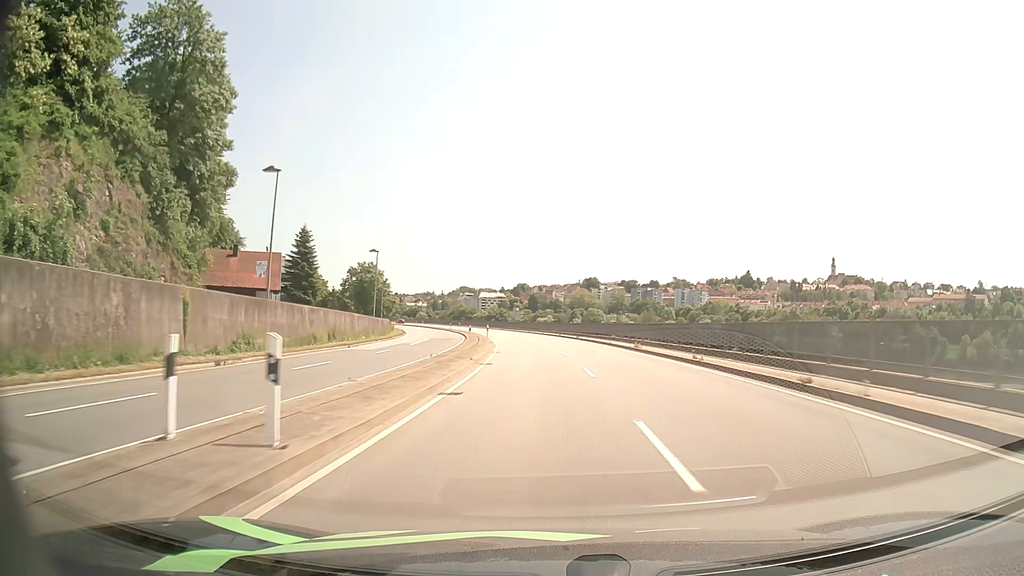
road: primary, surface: asphalt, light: Day
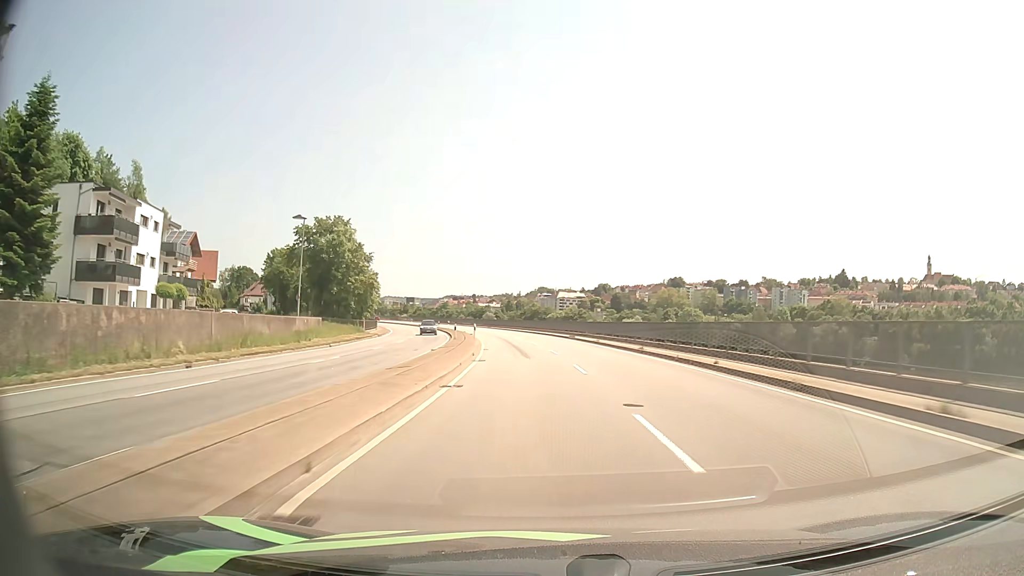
(-2.9, +59.3) m; -7°
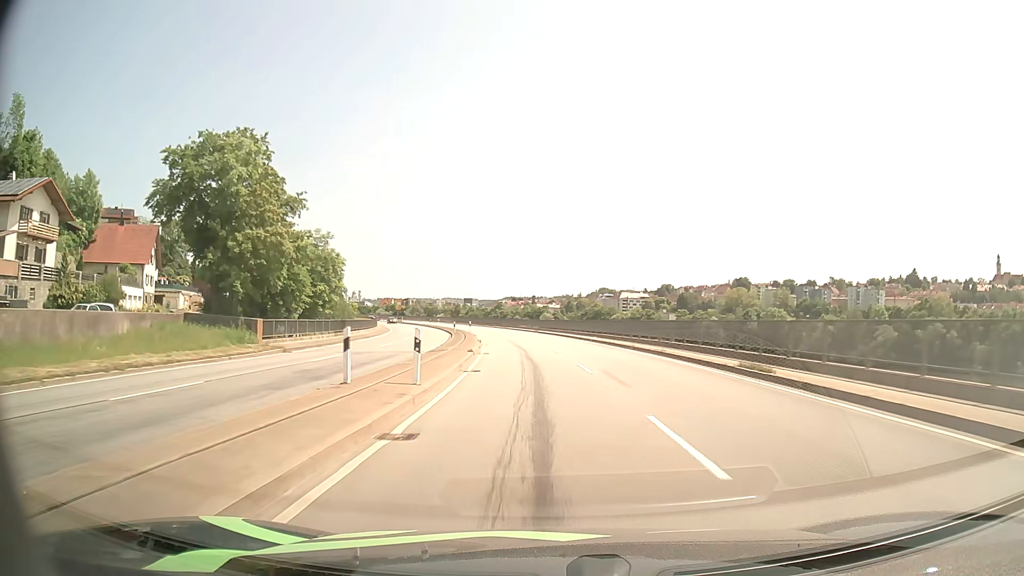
(-1.7, +36.3) m; -5°
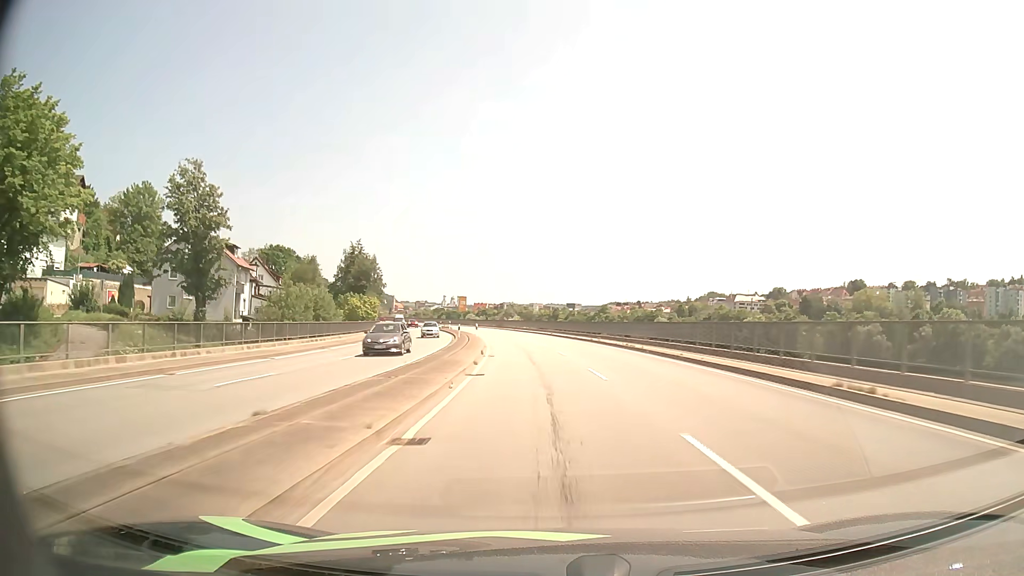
(-4.7, +61.0) m; -9°
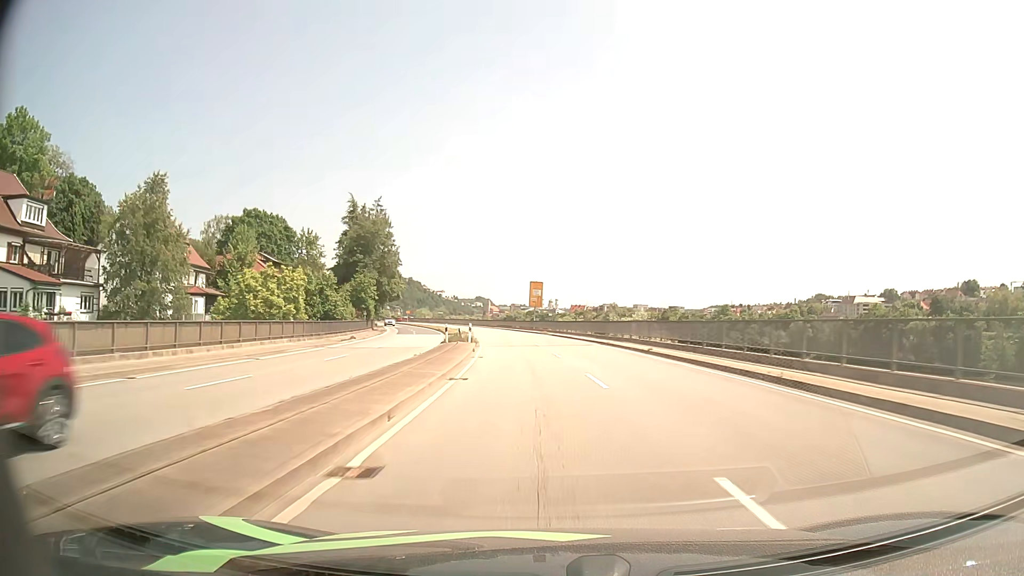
(-4.4, +62.1) m; -8°
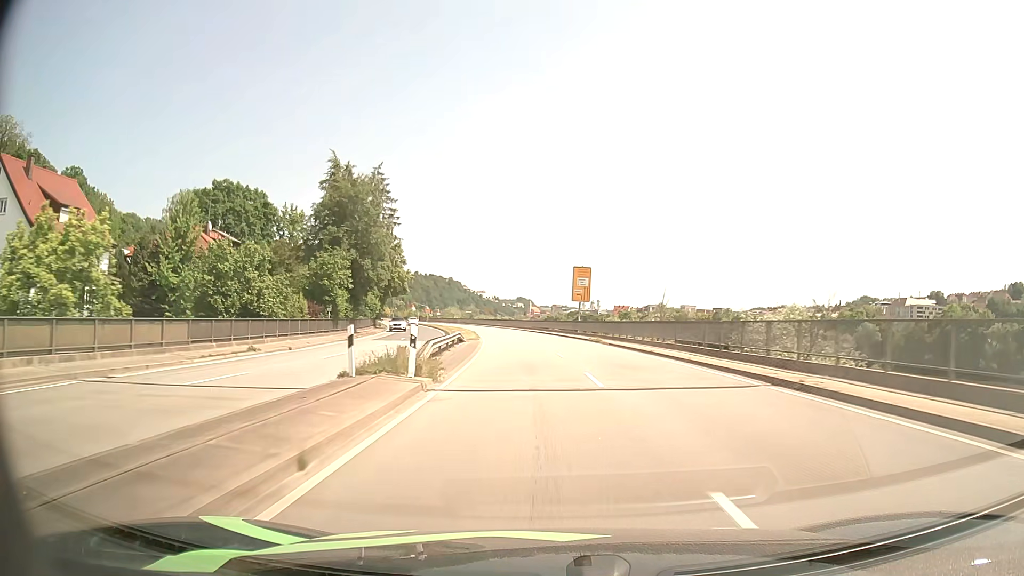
(-0.7, +24.3) m; -3°
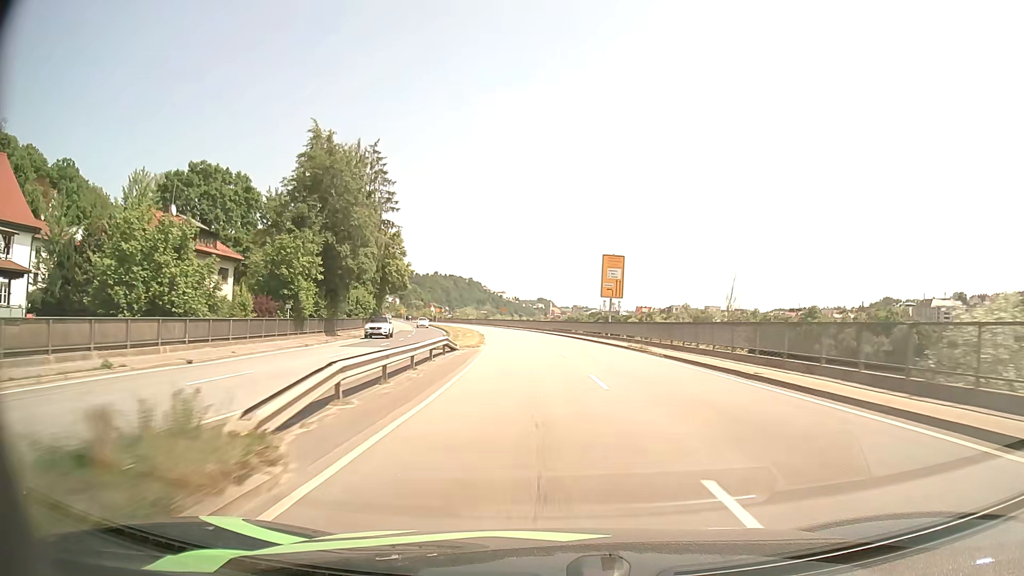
(-0.2, +11.8) m; -2°
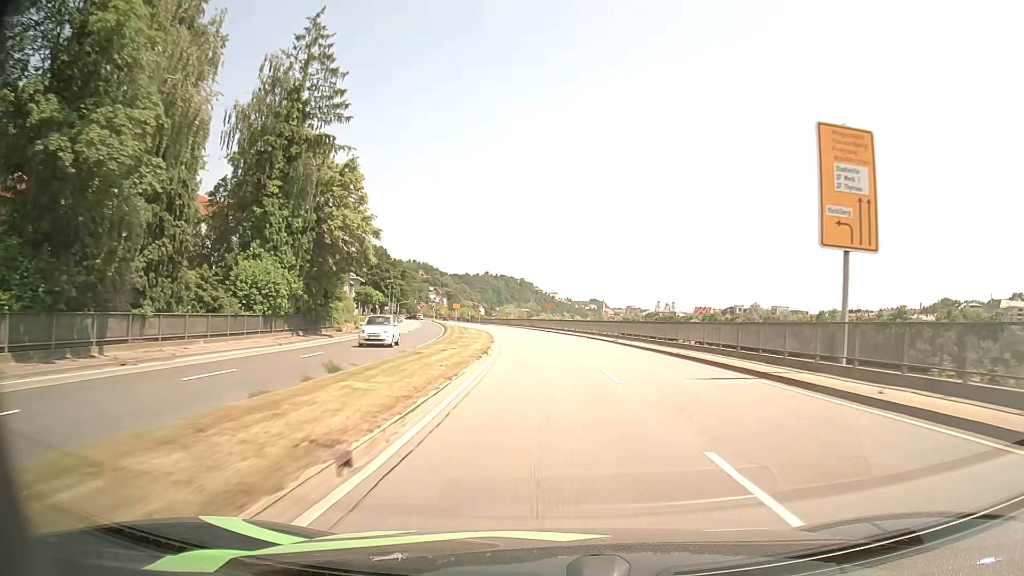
(-1.4, +34.3) m; -4°
(0, +10) (0, +20) (-1, +30) (-1, +40) (-2, +50) (-3, +60) (-4, +70) (-6, +80) (-7, +90) (-9, +99) m
